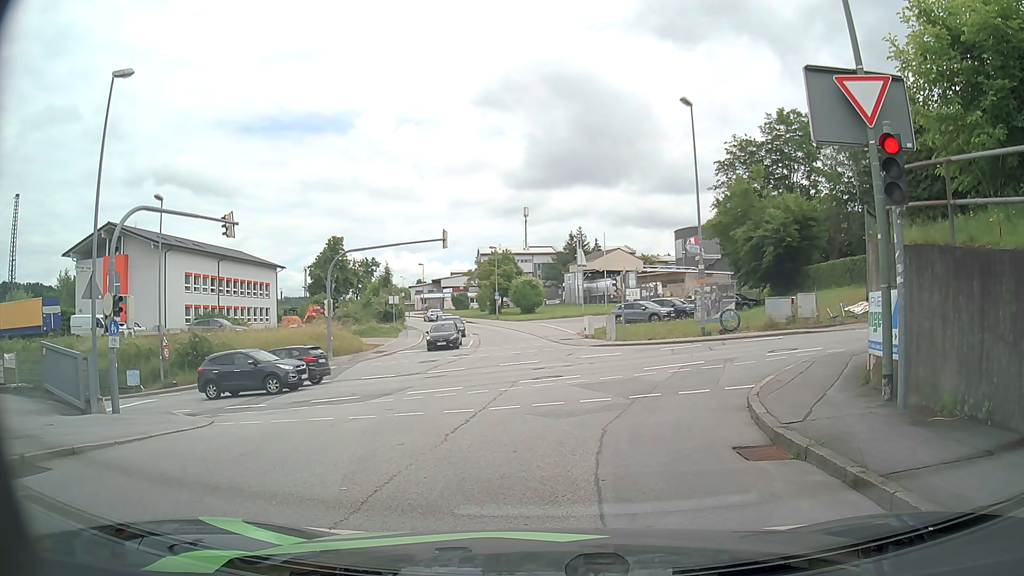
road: residential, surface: asphalt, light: Day
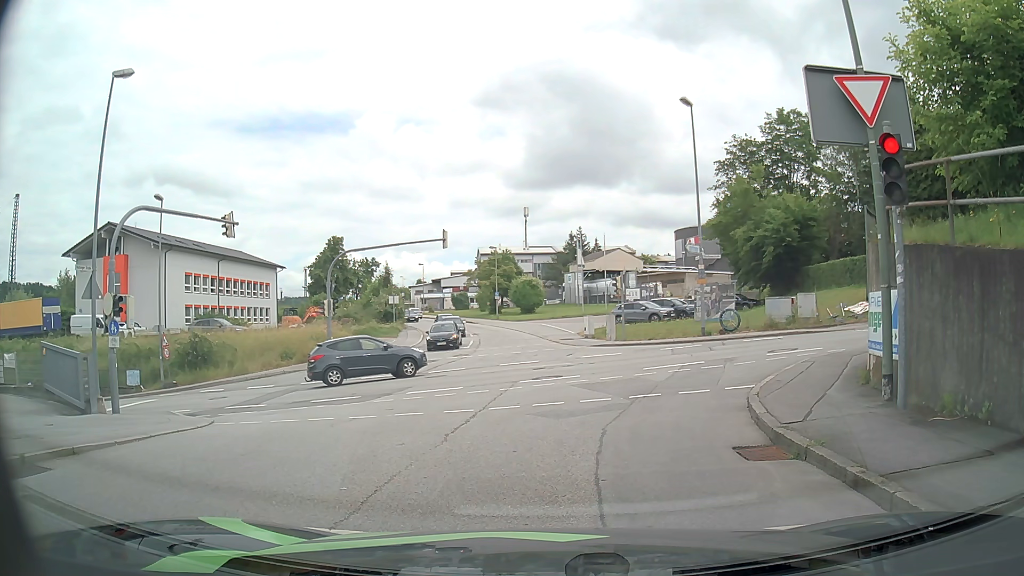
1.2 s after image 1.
(0.0, 0.0) m; 0°
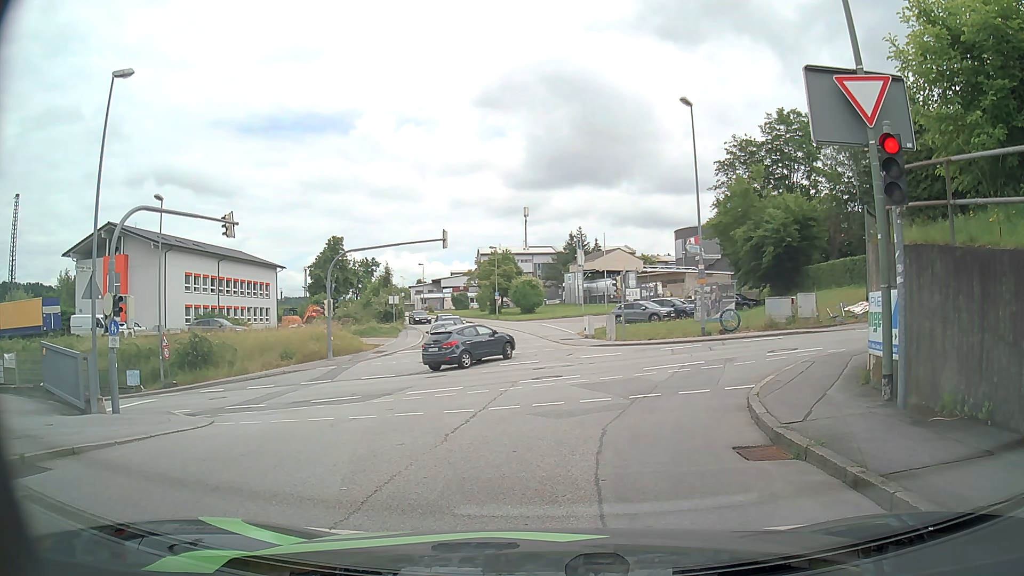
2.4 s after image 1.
(0.0, 0.0) m; 0°
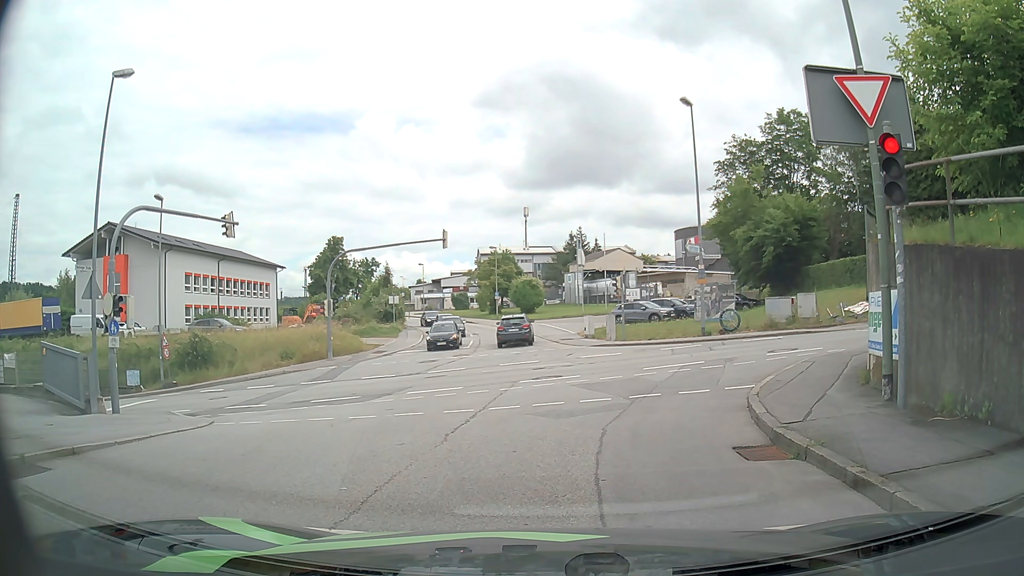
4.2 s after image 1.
(0.0, 0.0) m; 0°
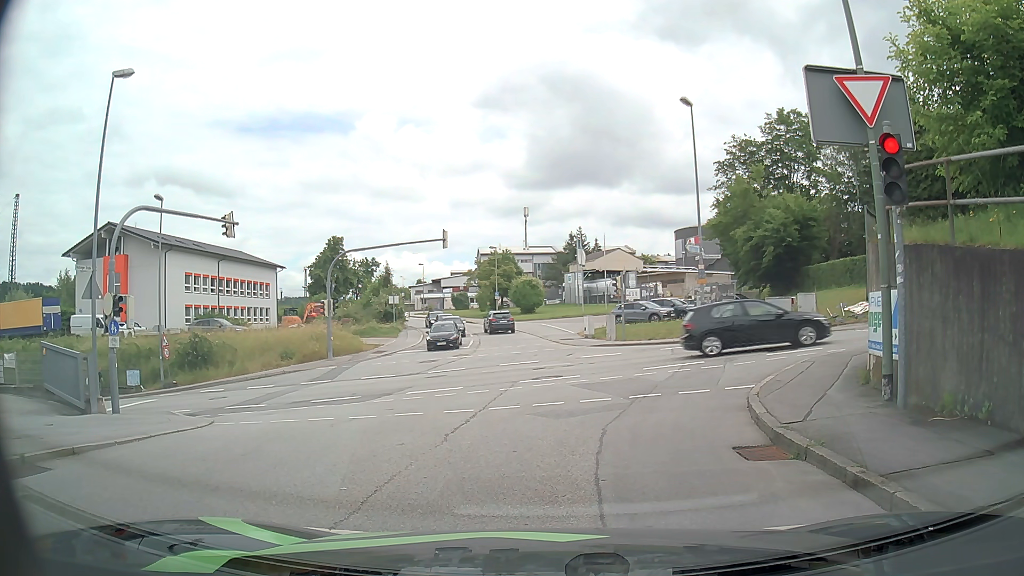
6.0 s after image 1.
(0.0, 0.0) m; 0°
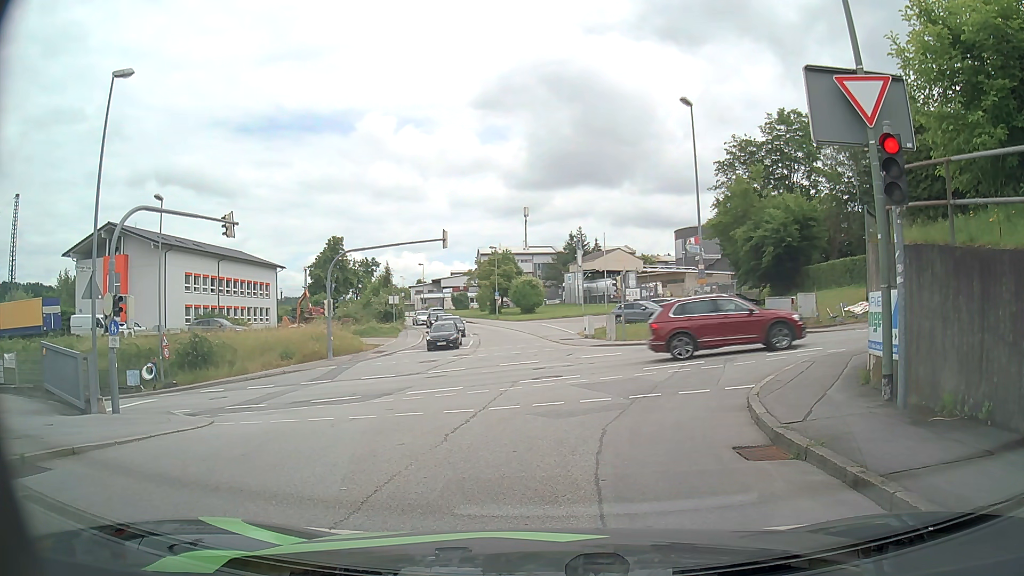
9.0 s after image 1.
(0.0, 0.0) m; 0°
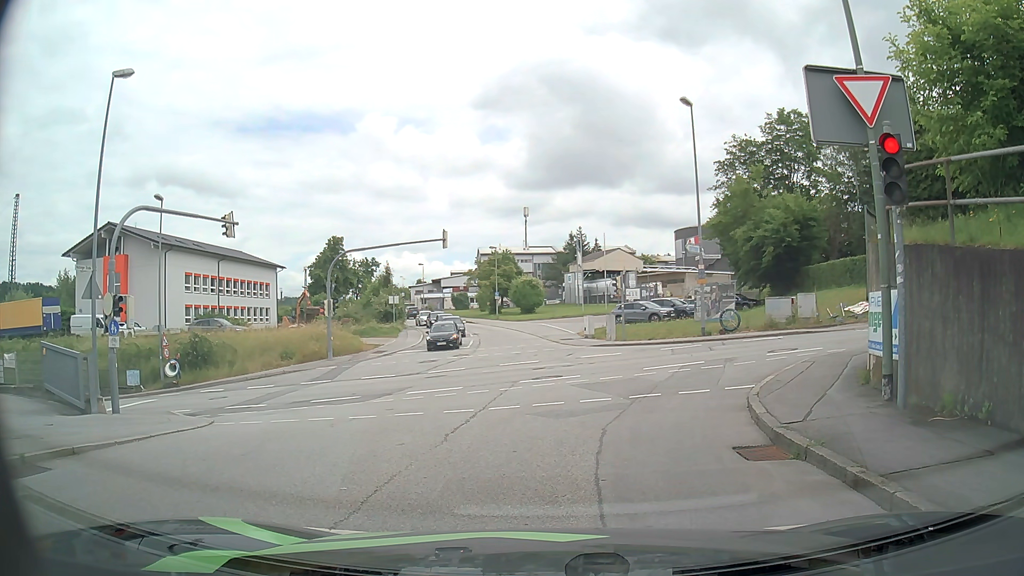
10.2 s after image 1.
(0.0, 0.0) m; 0°
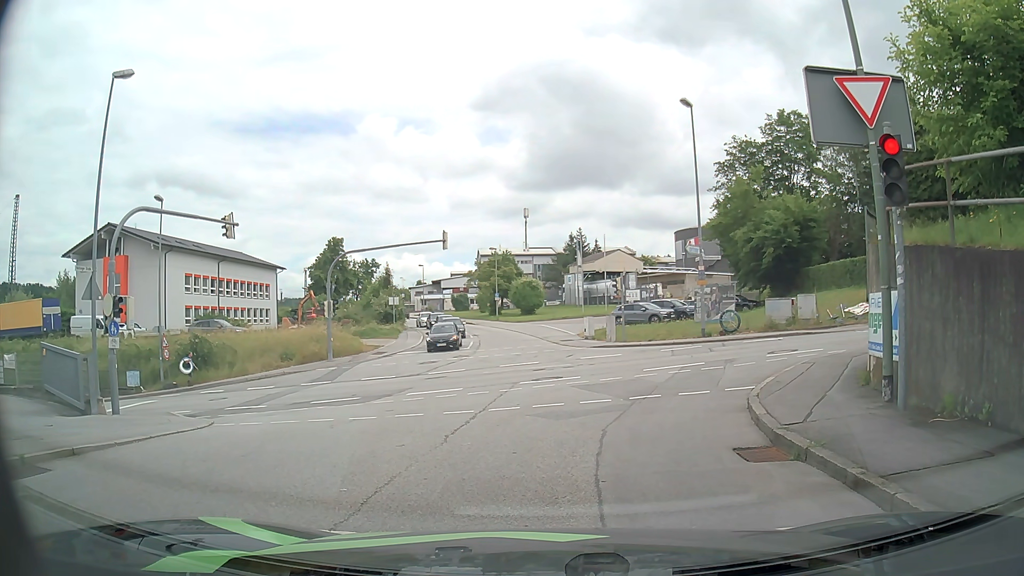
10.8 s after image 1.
(0.0, 0.0) m; 0°
